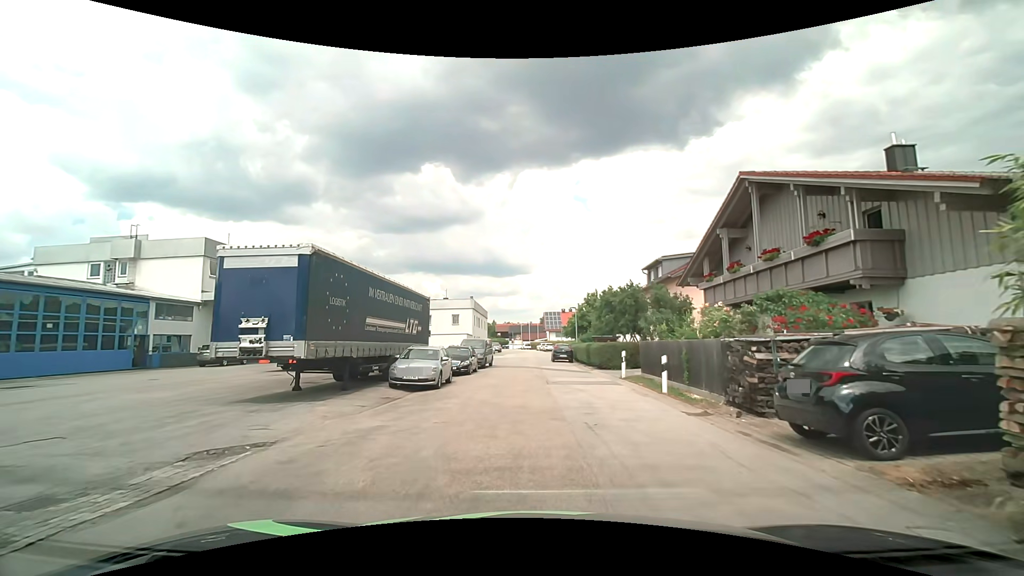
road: residential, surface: asphalt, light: Day
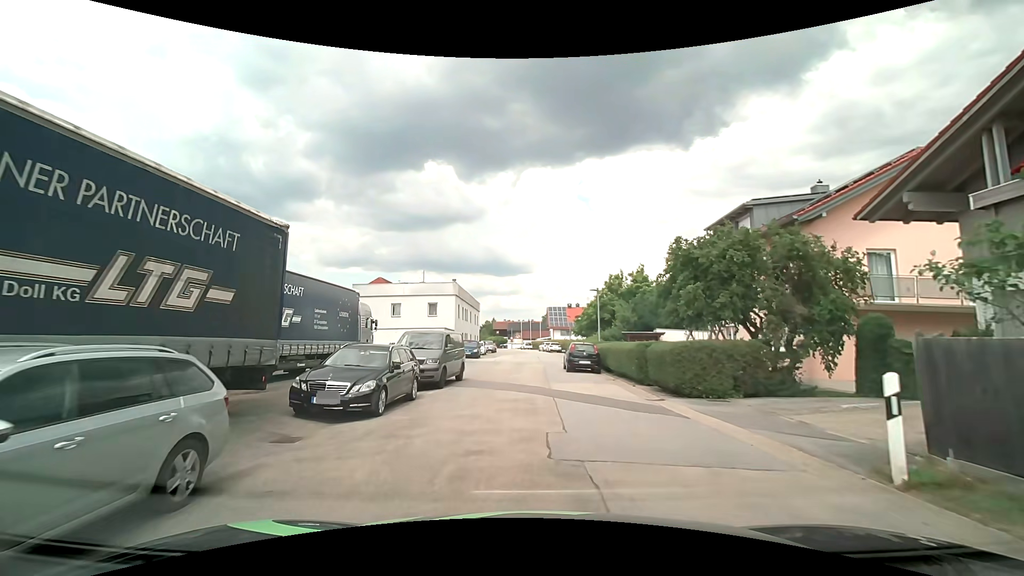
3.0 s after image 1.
(0.0, +15.6) m; -1°
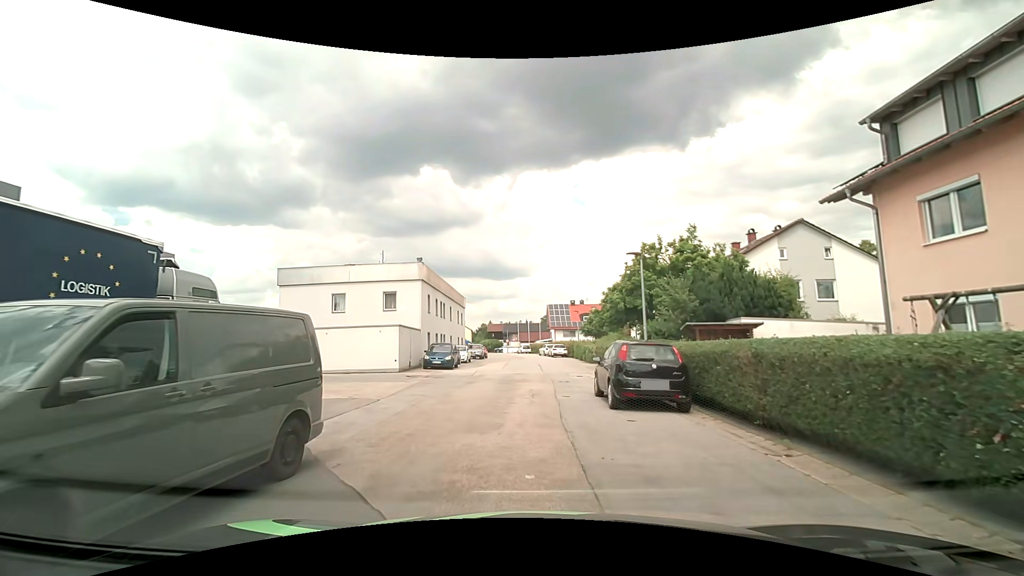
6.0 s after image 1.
(+0.2, +13.9) m; +2°
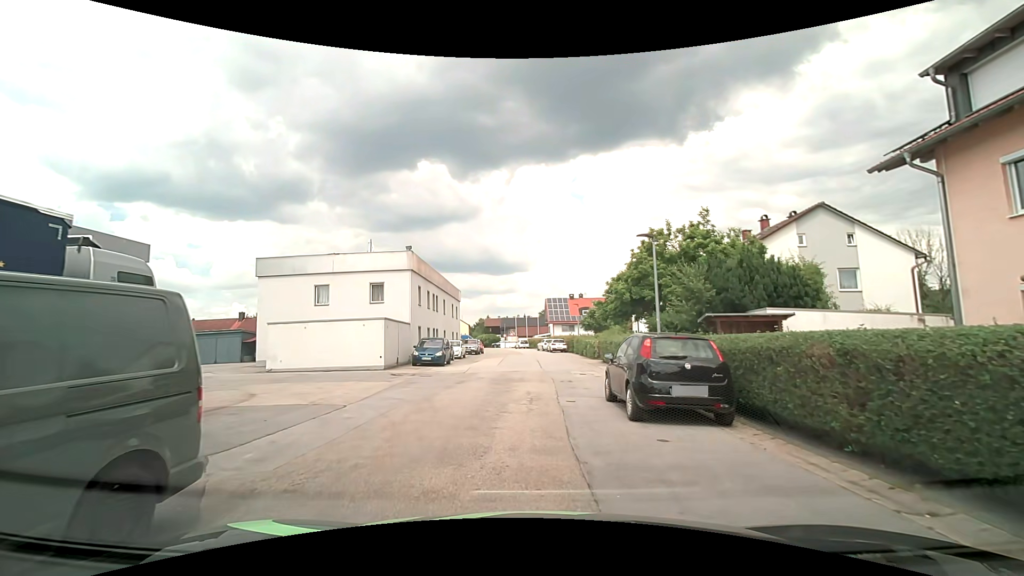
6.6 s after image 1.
(0.0, +2.4) m; -2°
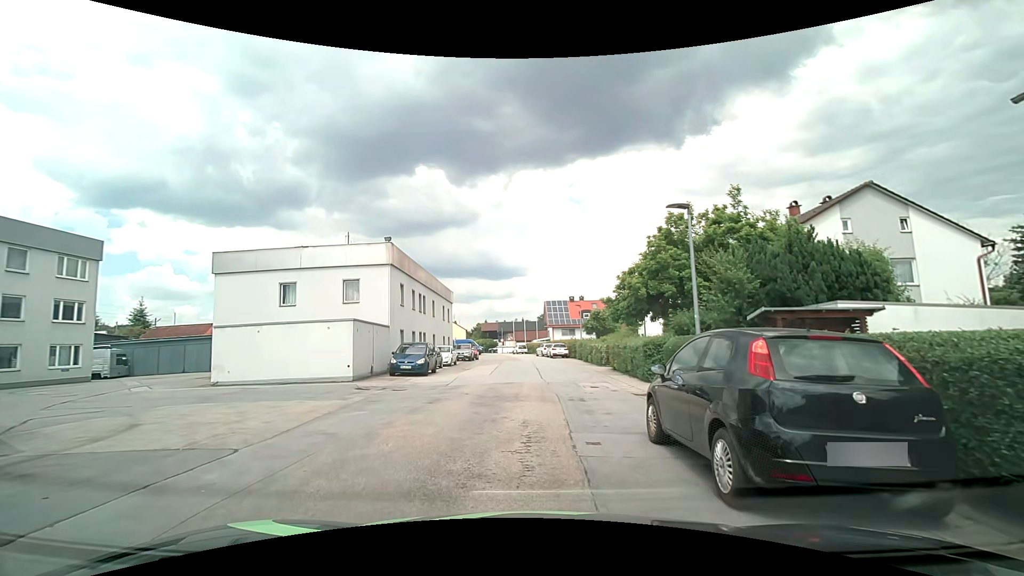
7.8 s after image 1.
(+0.1, +4.1) m; +2°
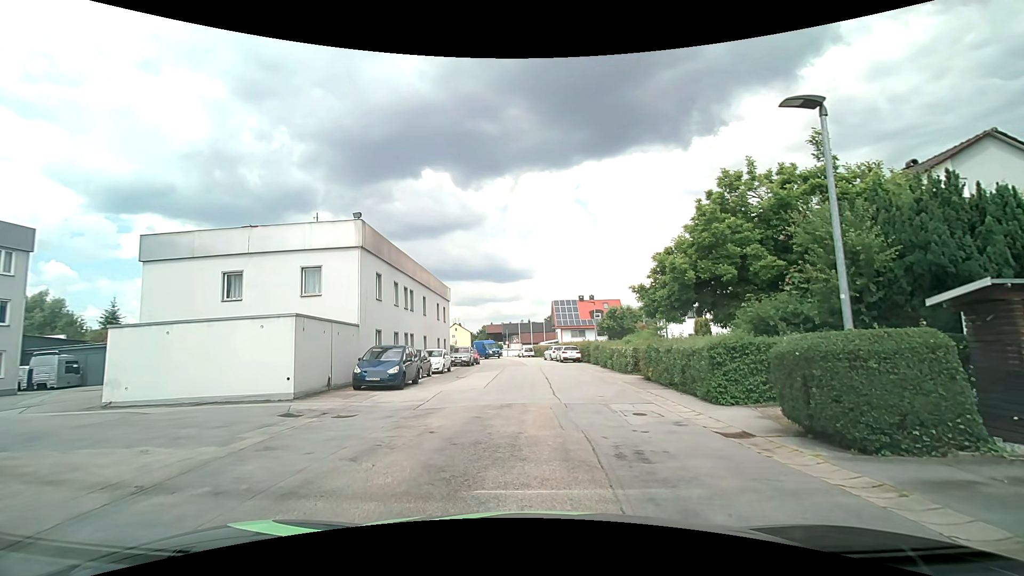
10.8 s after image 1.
(-0.1, +5.7) m; -1°
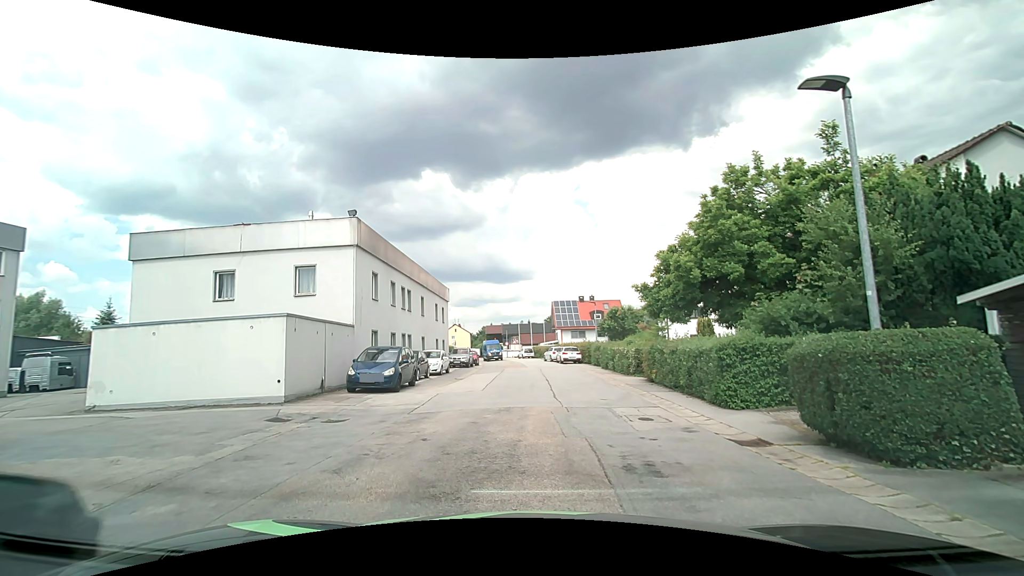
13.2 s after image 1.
(0.0, +0.6) m; 0°
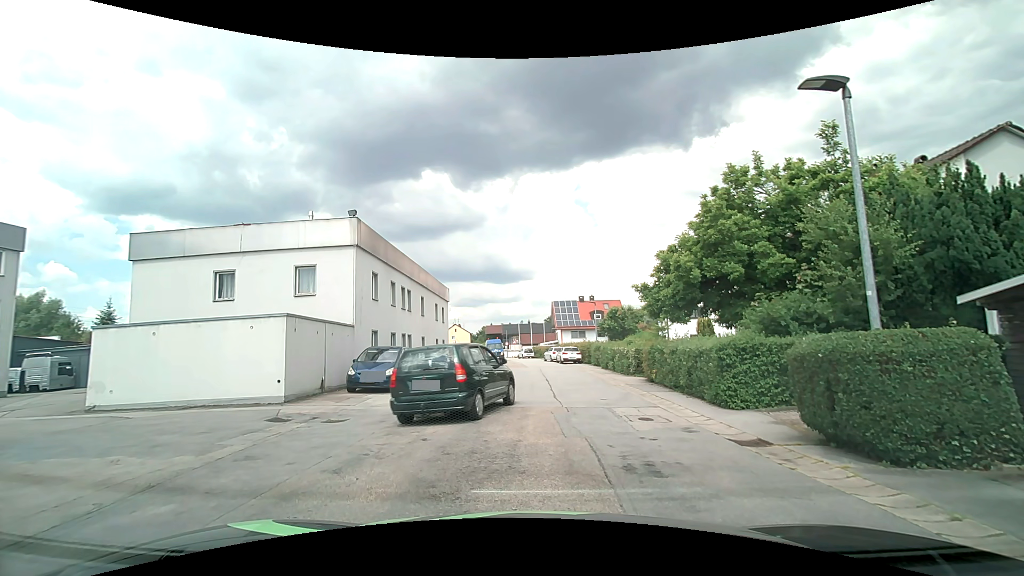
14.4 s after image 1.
(0.0, 0.0) m; 0°
